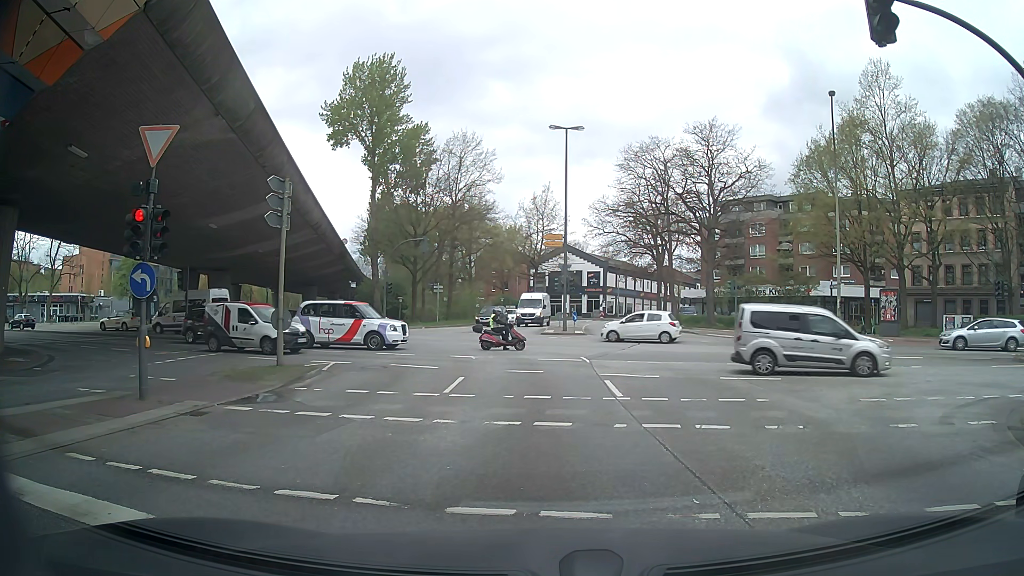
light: Day
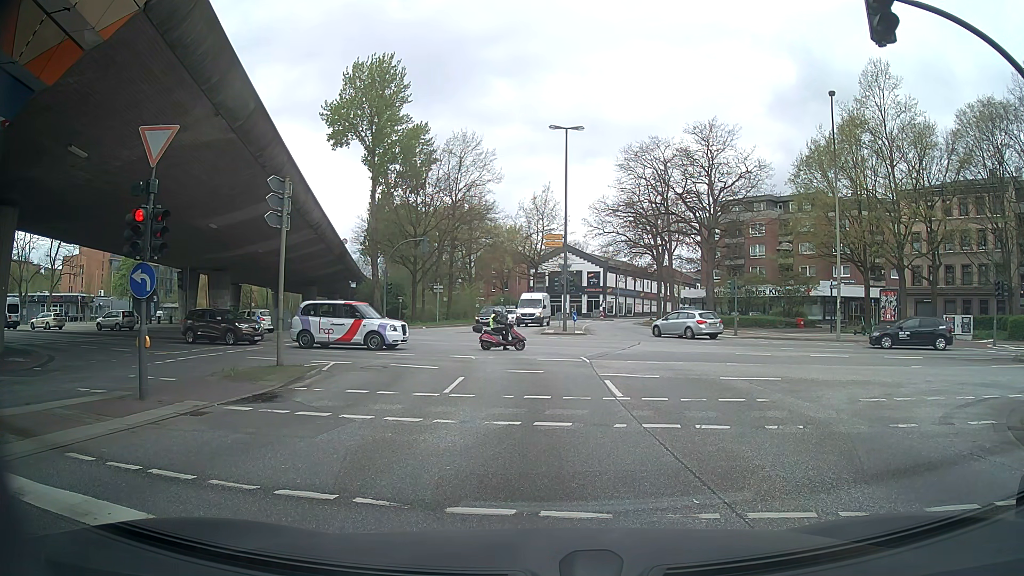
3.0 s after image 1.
(0.0, 0.0) m; 0°
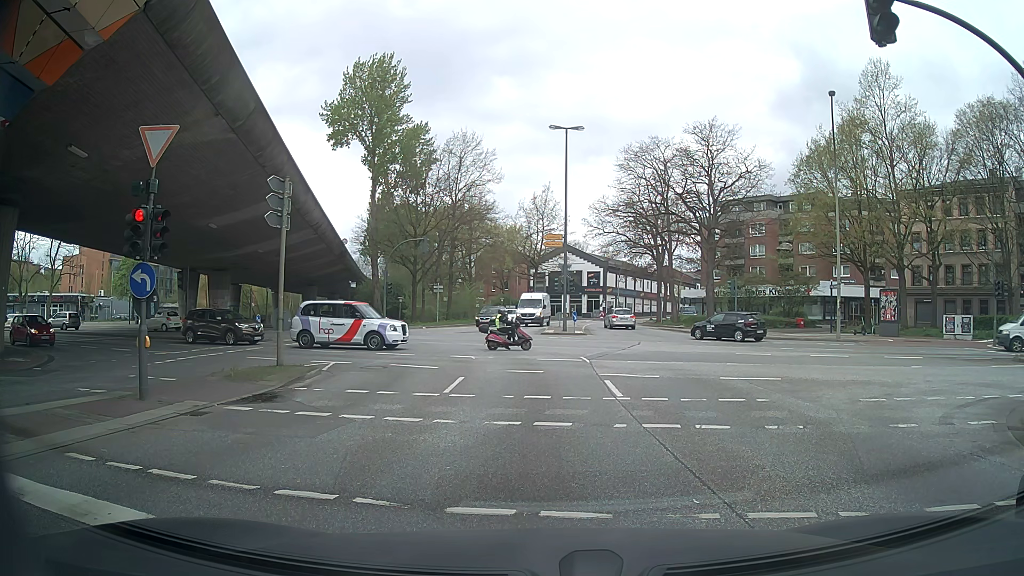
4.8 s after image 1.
(0.0, 0.0) m; 0°
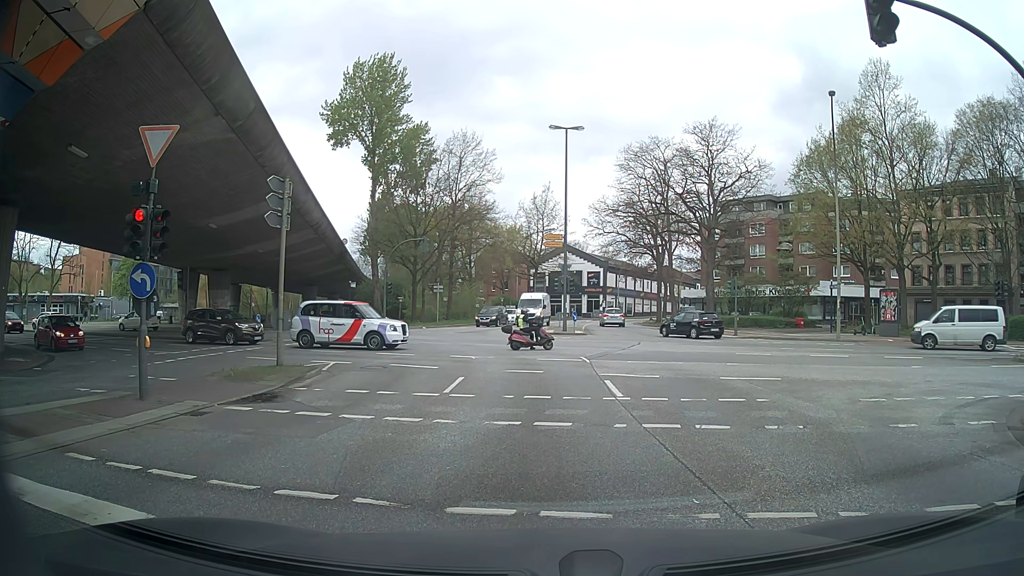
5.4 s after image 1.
(0.0, 0.0) m; 0°
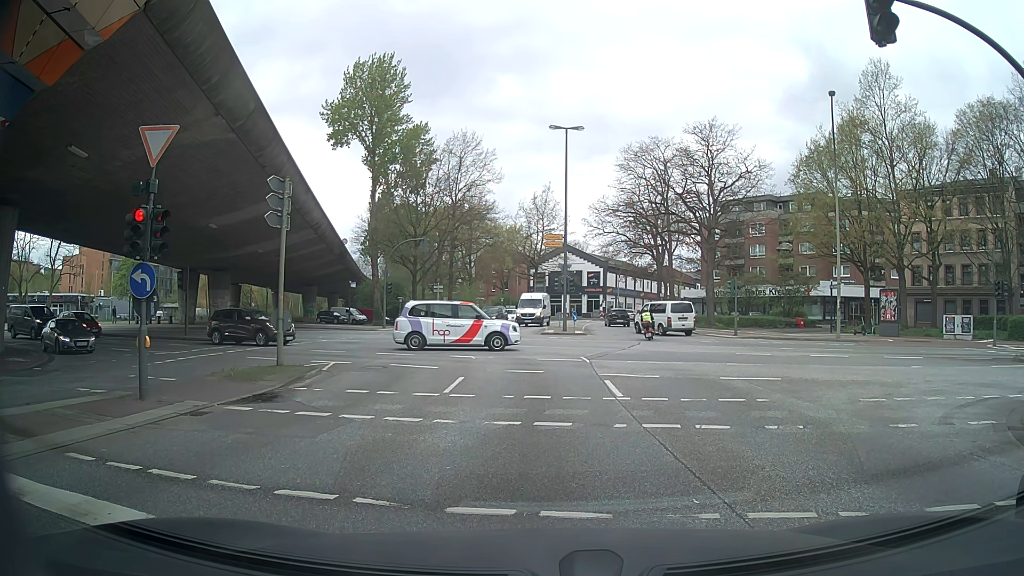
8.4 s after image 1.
(0.0, 0.0) m; 0°
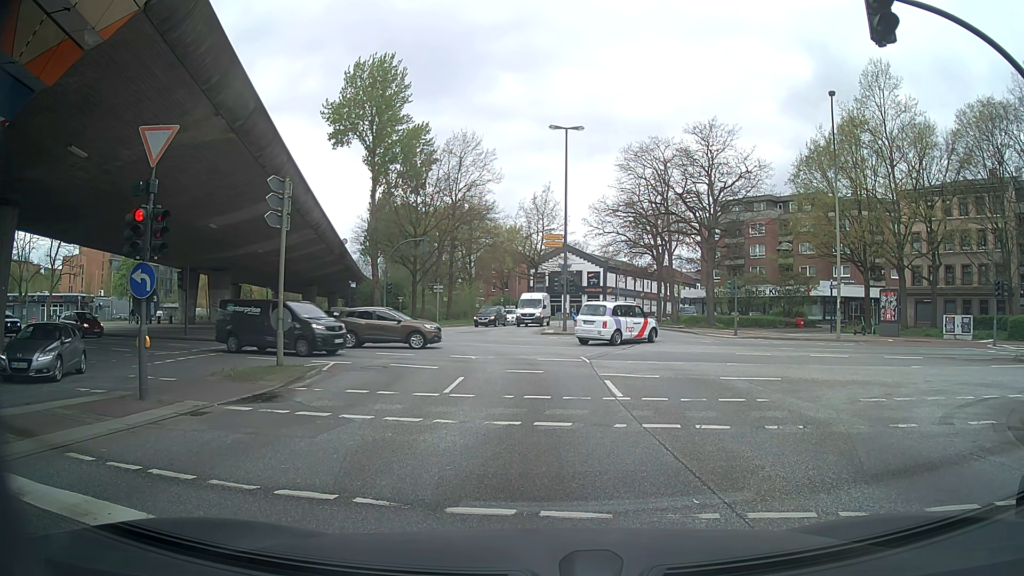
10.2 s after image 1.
(0.0, 0.0) m; 0°
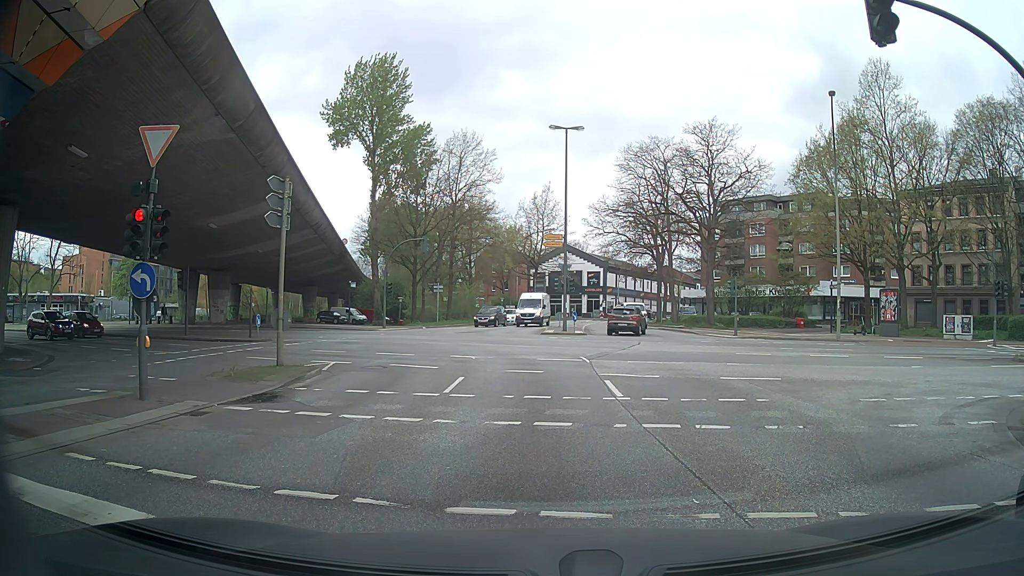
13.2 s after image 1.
(0.0, 0.0) m; 0°
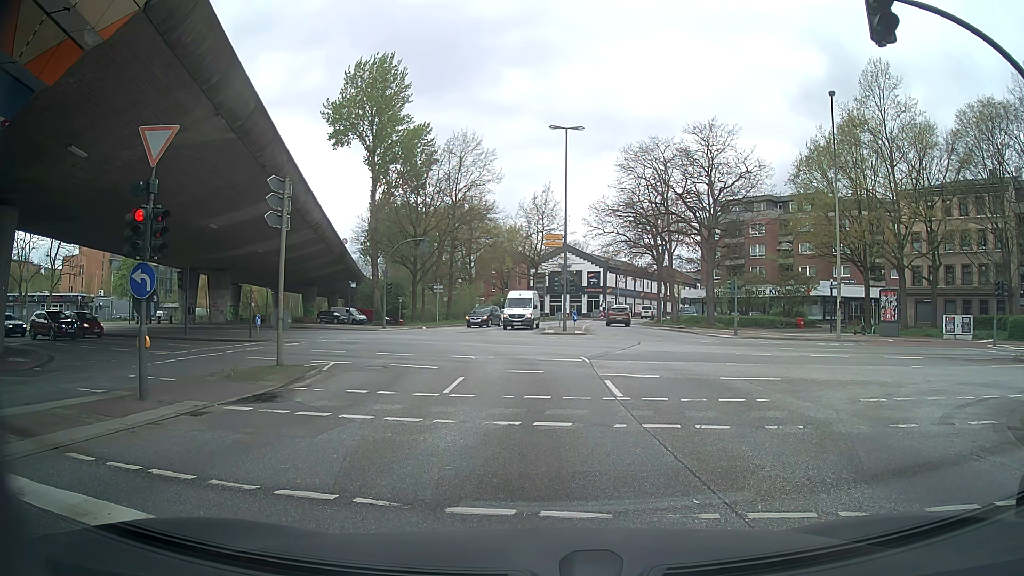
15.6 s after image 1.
(0.0, 0.0) m; 0°
(0, +10) (0, +20) (-2, +30) (-8, +37) (-17, +42) (-26, +46) (-36, +48) (-45, +50) (-55, +52) (-65, +54) m
